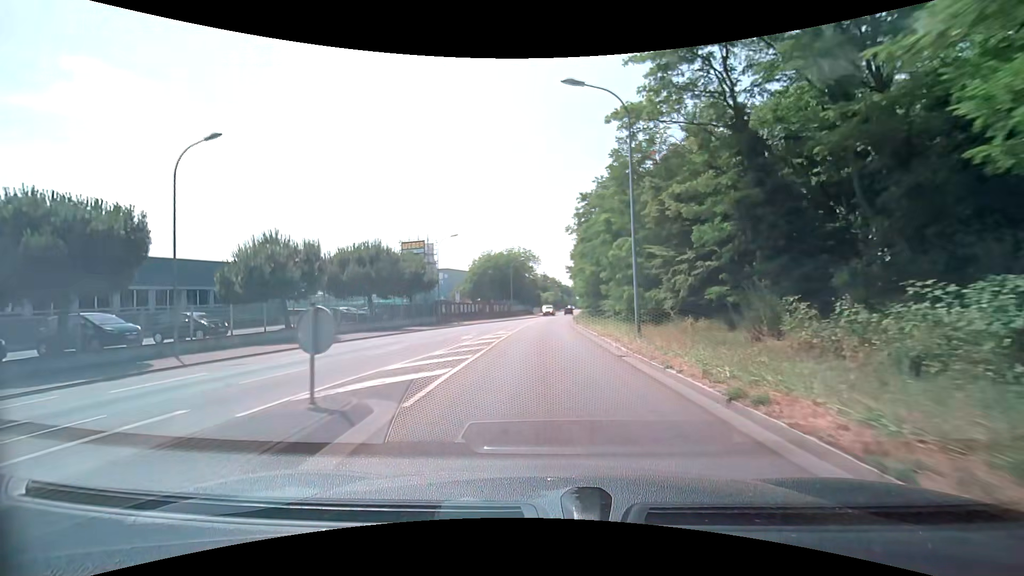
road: secondary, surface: asphalt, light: Day
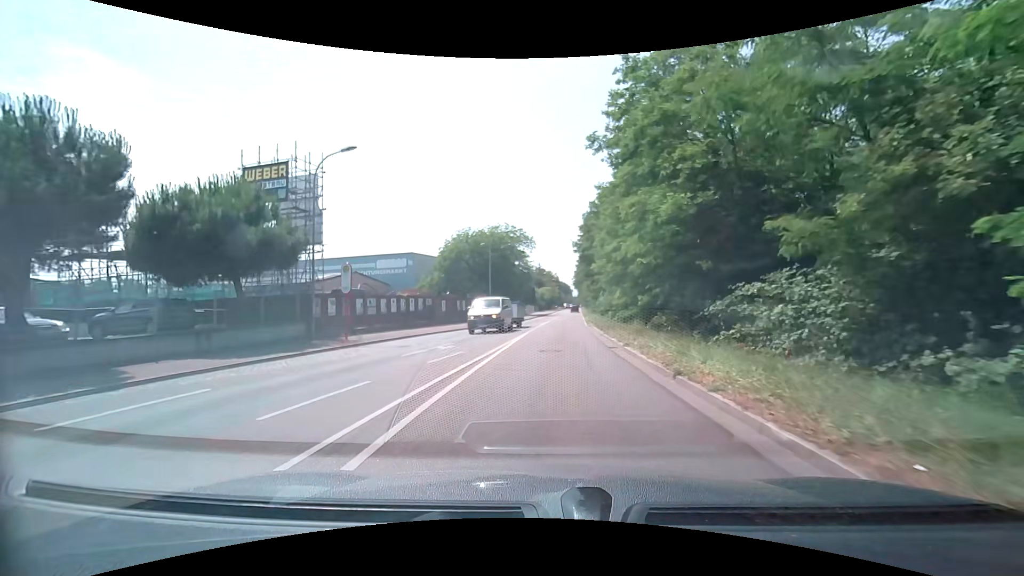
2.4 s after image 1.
(-0.1, +28.0) m; +1°
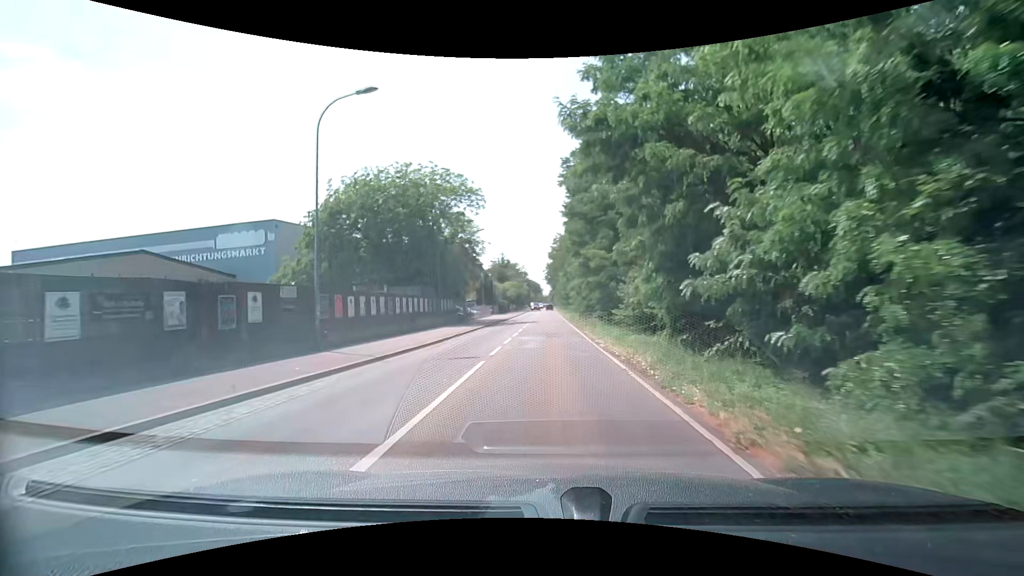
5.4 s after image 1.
(+1.1, +35.7) m; +2°
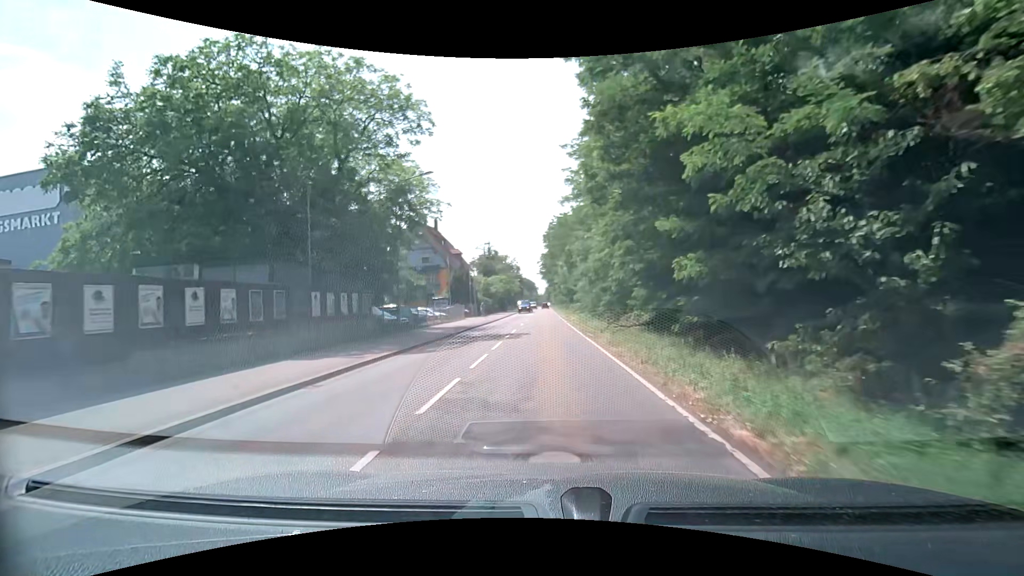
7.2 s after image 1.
(+0.4, +21.4) m; +2°
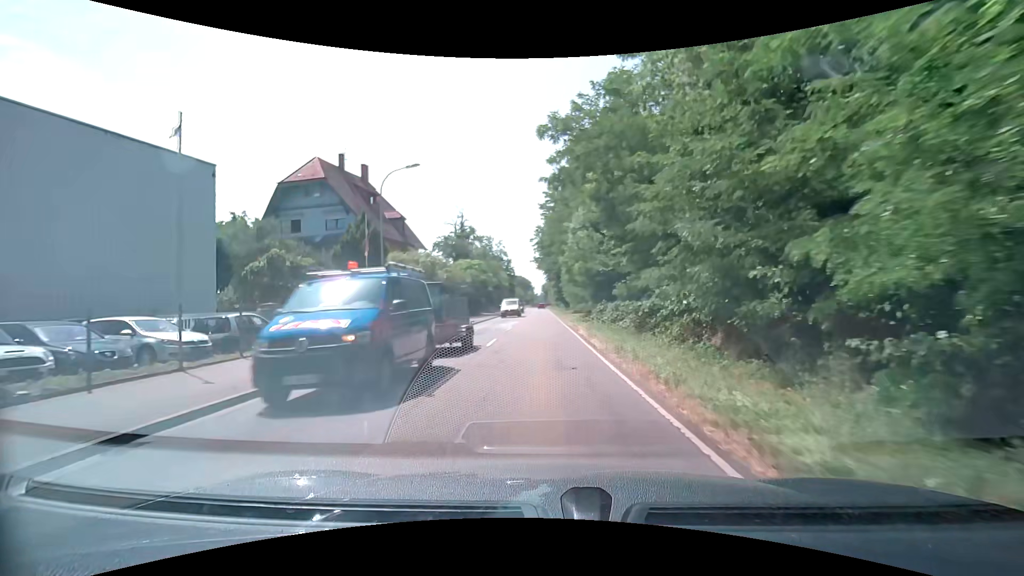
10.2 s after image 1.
(0.0, +35.1) m; 0°
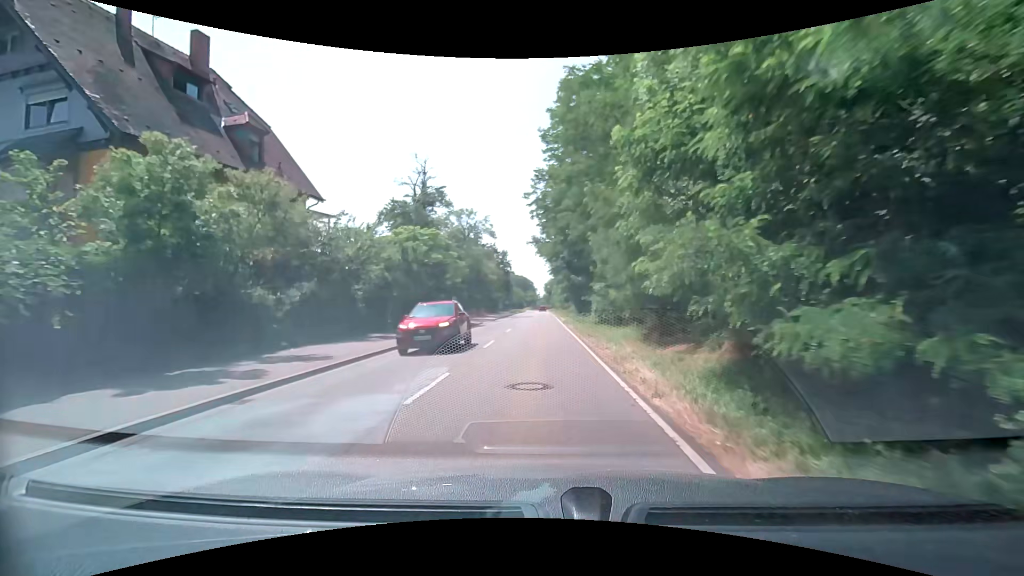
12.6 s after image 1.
(0.0, +27.5) m; 0°
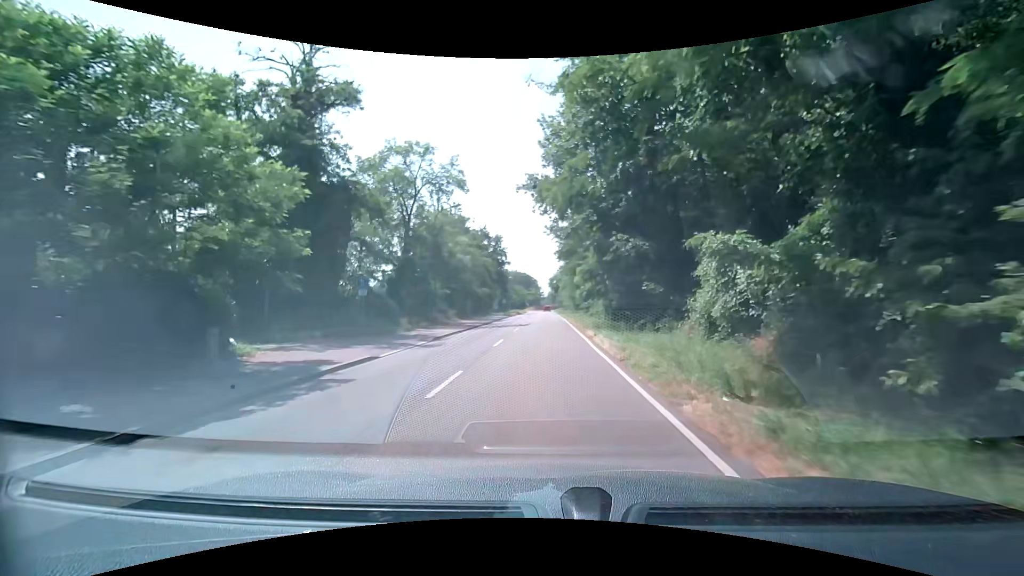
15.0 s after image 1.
(-0.1, +26.9) m; 0°
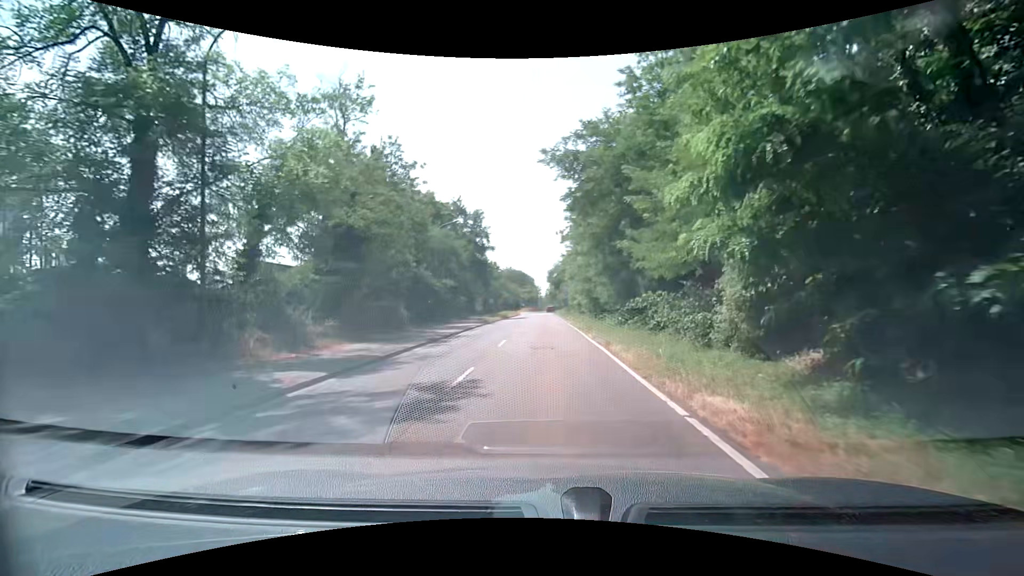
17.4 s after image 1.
(0.0, +26.3) m; 0°
(0, +10) (0, +20) (0, +30) (0, +40) (0, +50) (0, +60) (0, +70) (0, +80) (-1, +90) (-1, +100) m
